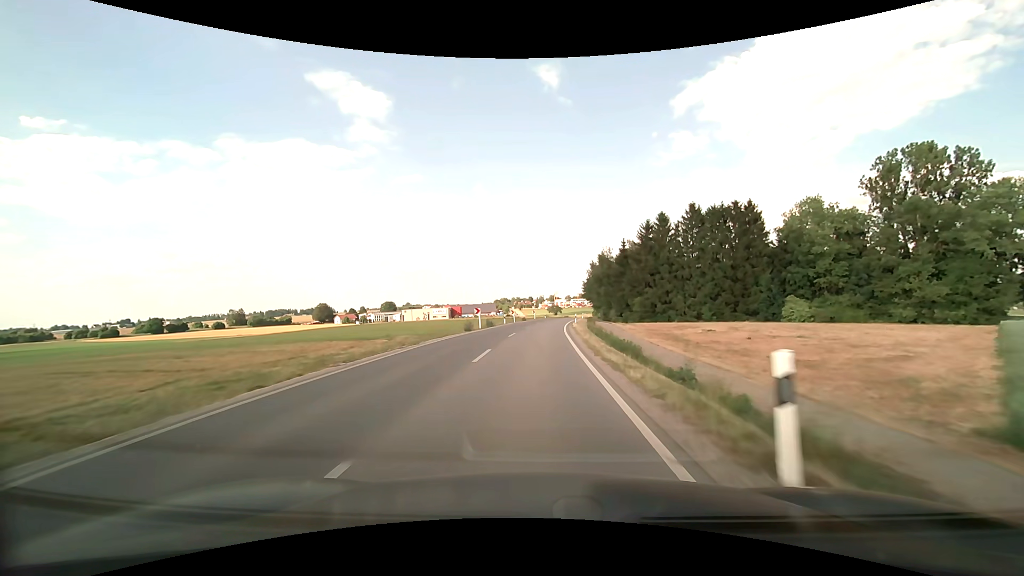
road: secondary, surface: asphalt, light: Day
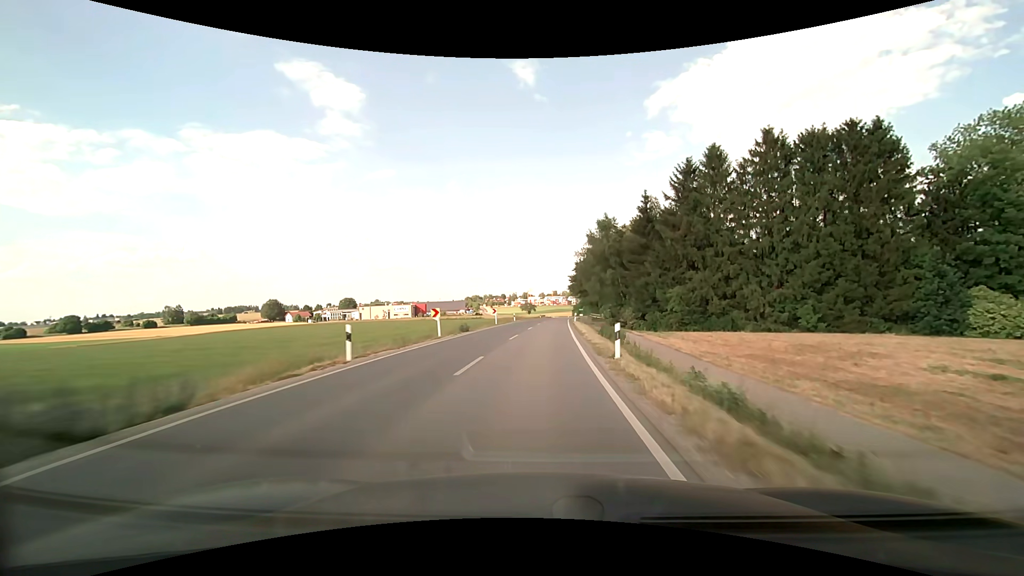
(+0.9, +38.4) m; +3°
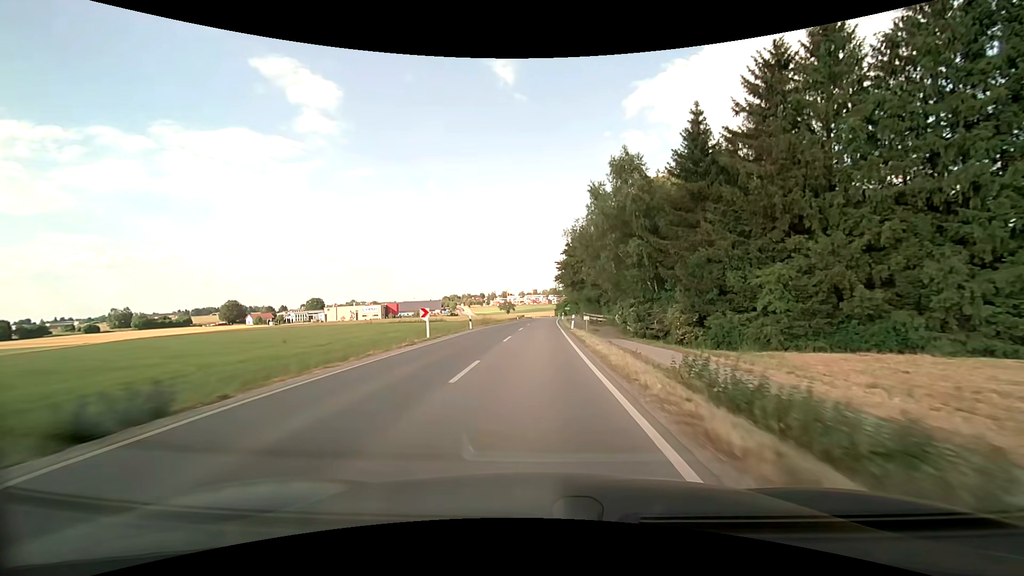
(+0.6, +24.8) m; +2°
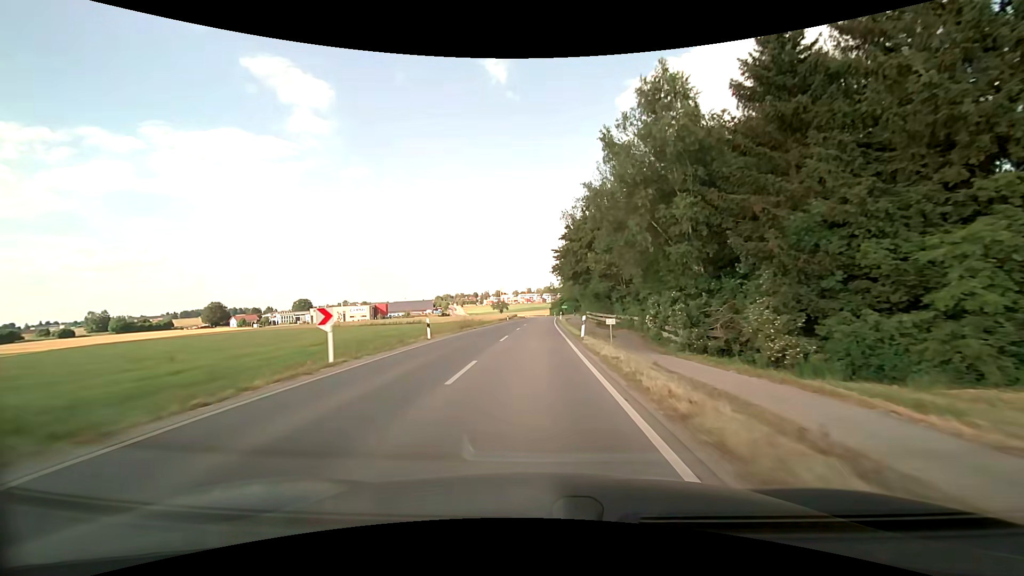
(+0.1, +12.3) m; +1°
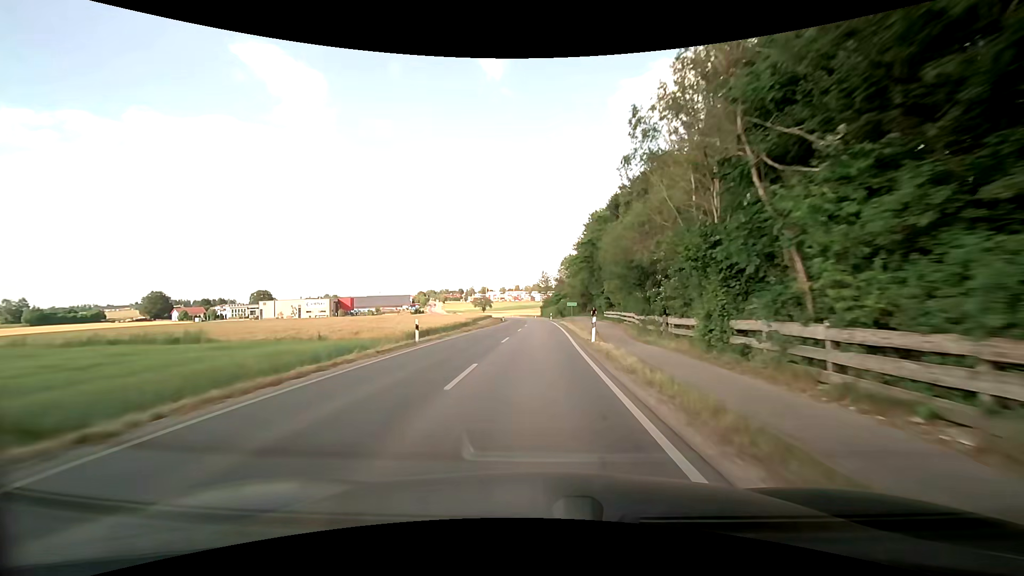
(+0.3, +48.6) m; +1°
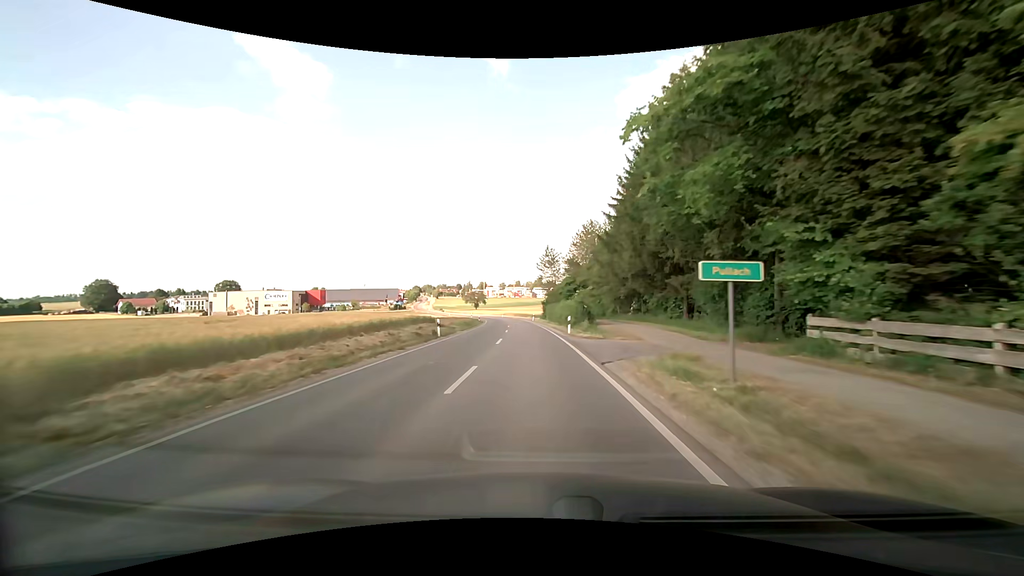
(+1.0, +48.5) m; +1°
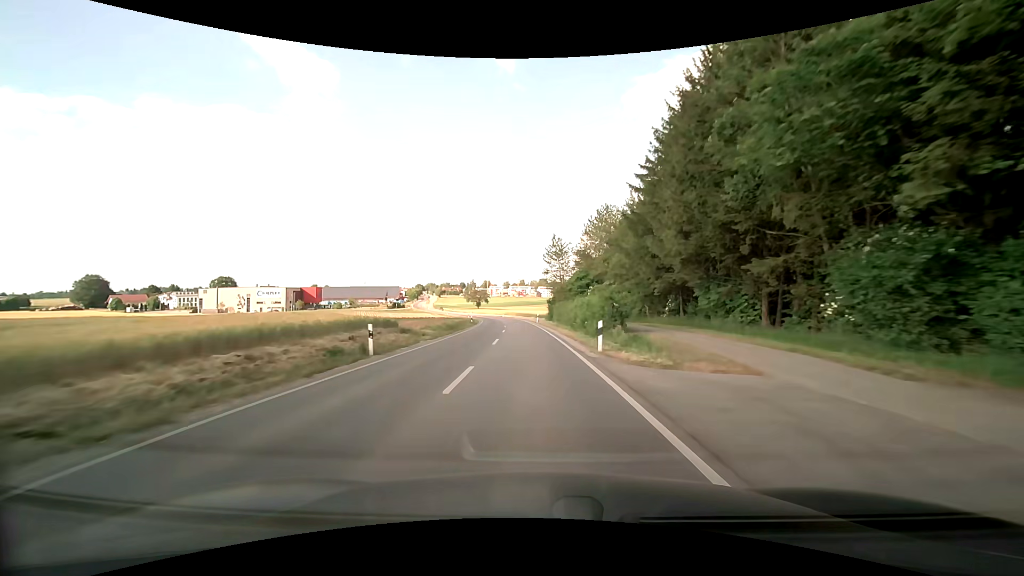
(-0.1, +12.2) m; -1°
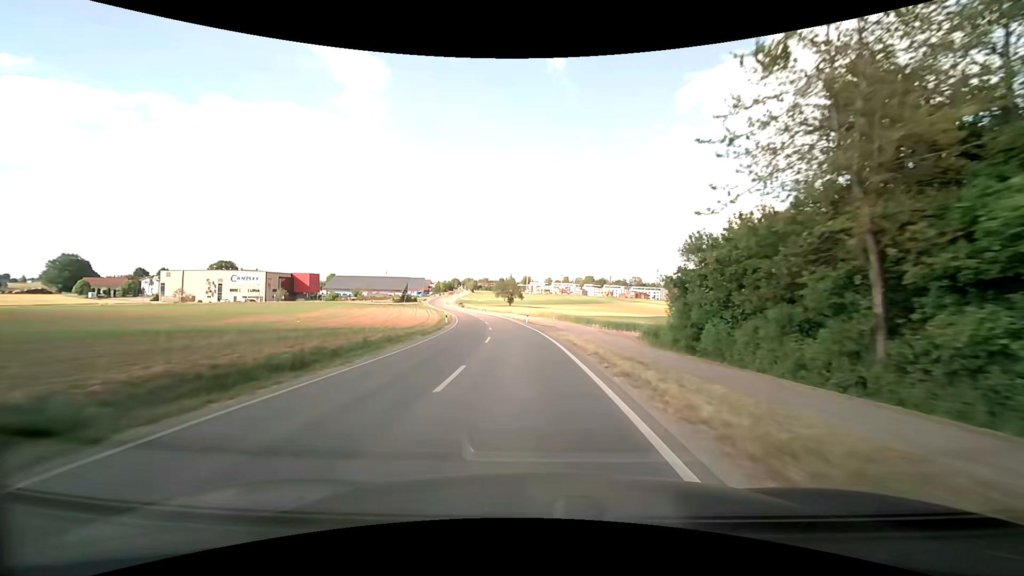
(-2.3, +60.2) m; -5°
(0, +10) (0, +20) (-1, +30) (-2, +40) (-3, +50) (-5, +60) (-7, +70) (-9, +79) (-11, +89) (-13, +99) m
